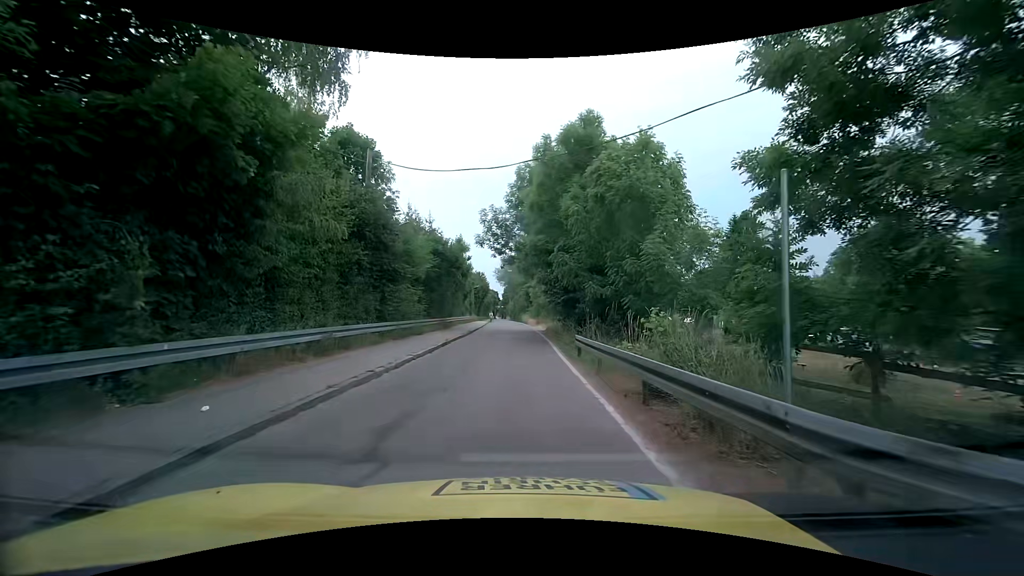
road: unclassified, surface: asphalt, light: Day
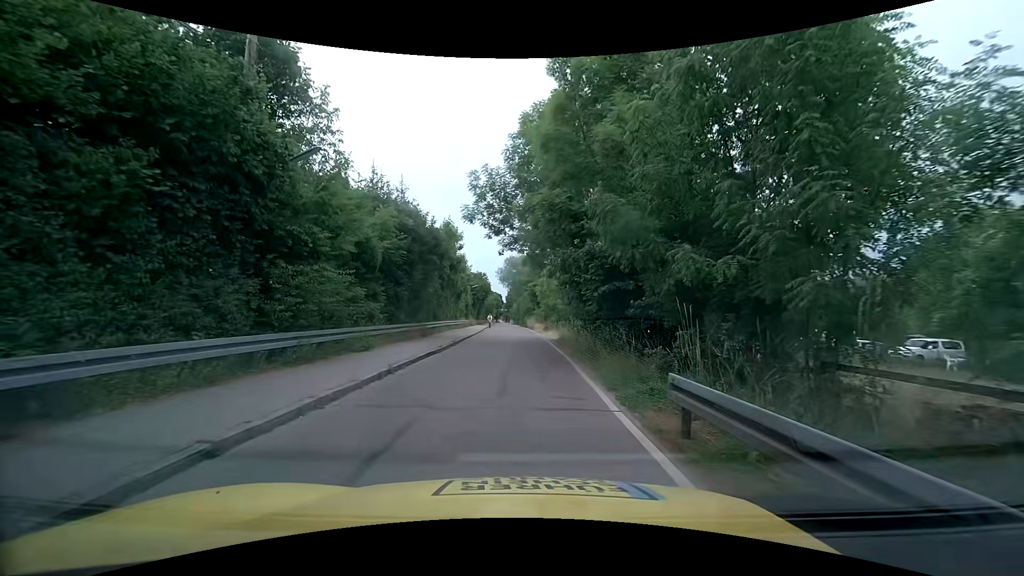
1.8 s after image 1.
(-0.2, +9.7) m; -2°
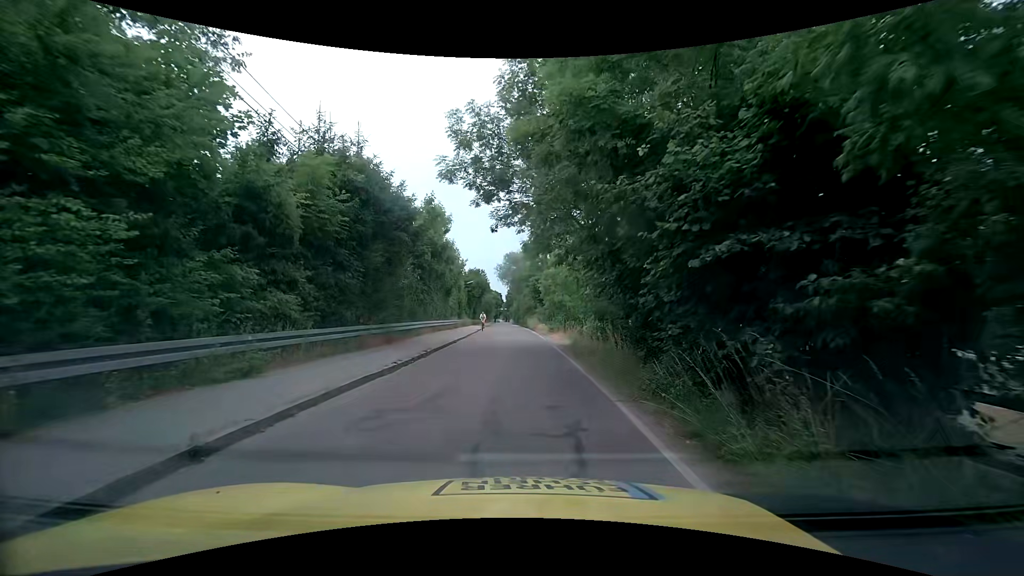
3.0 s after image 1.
(0.0, +7.1) m; +1°
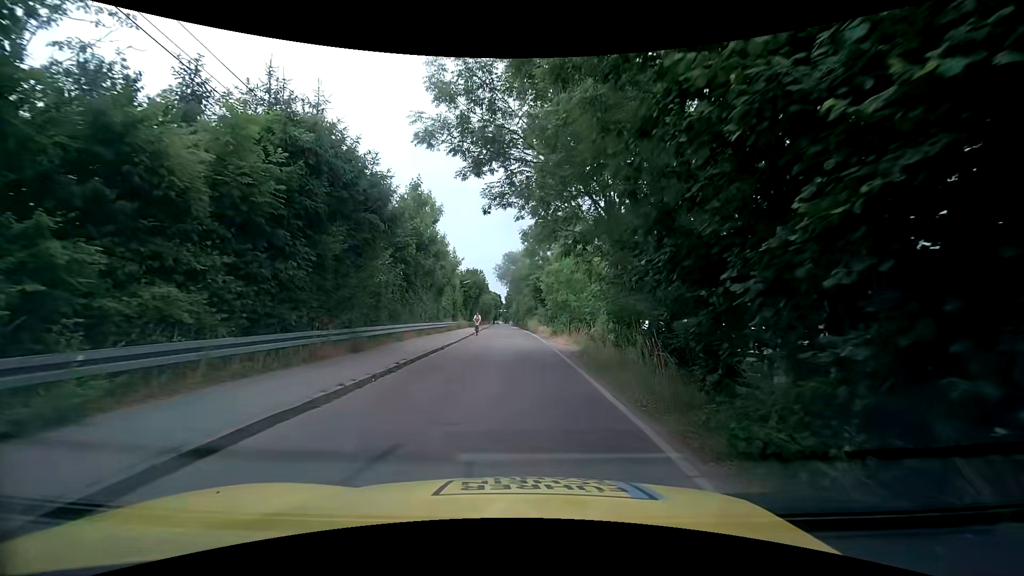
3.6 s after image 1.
(0.0, +3.7) m; 0°
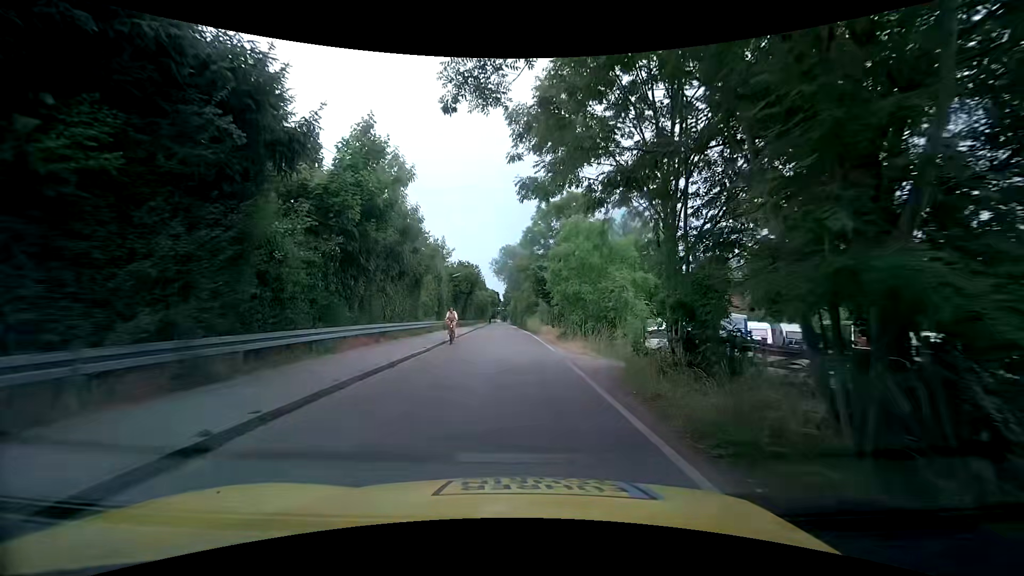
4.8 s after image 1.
(0.0, +7.9) m; -1°
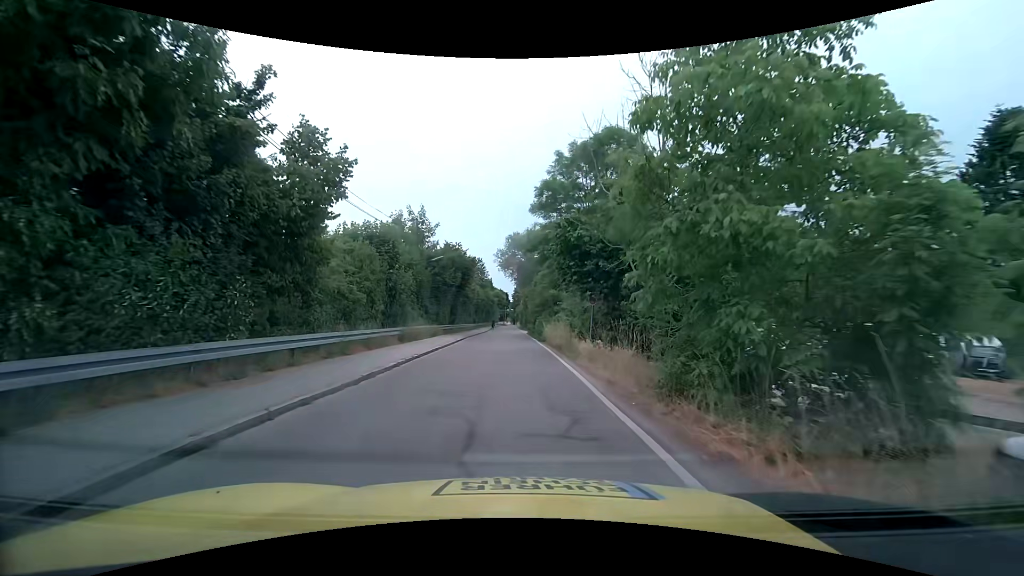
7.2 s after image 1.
(+0.1, +17.3) m; 0°
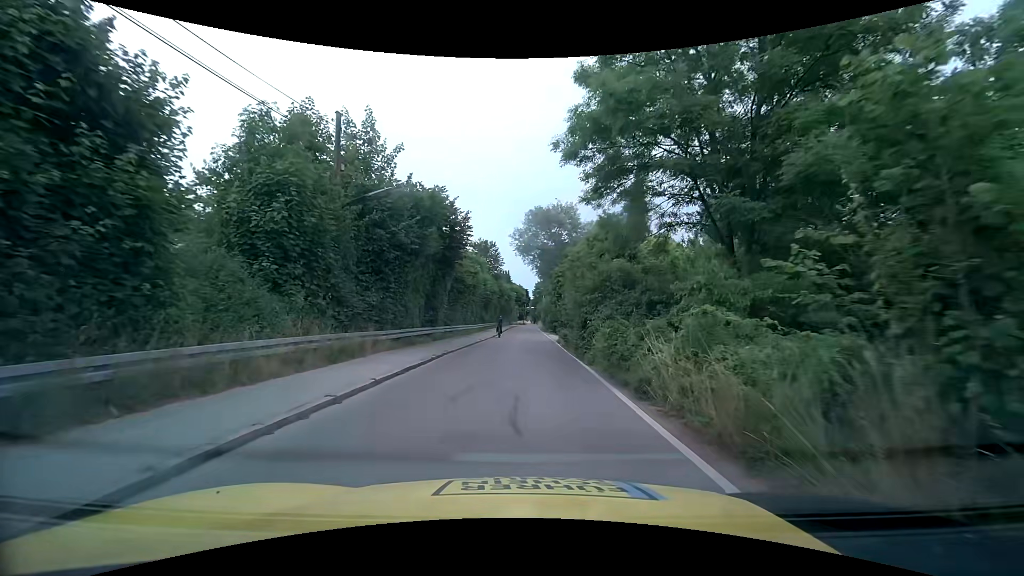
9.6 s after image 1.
(-0.6, +18.9) m; -4°
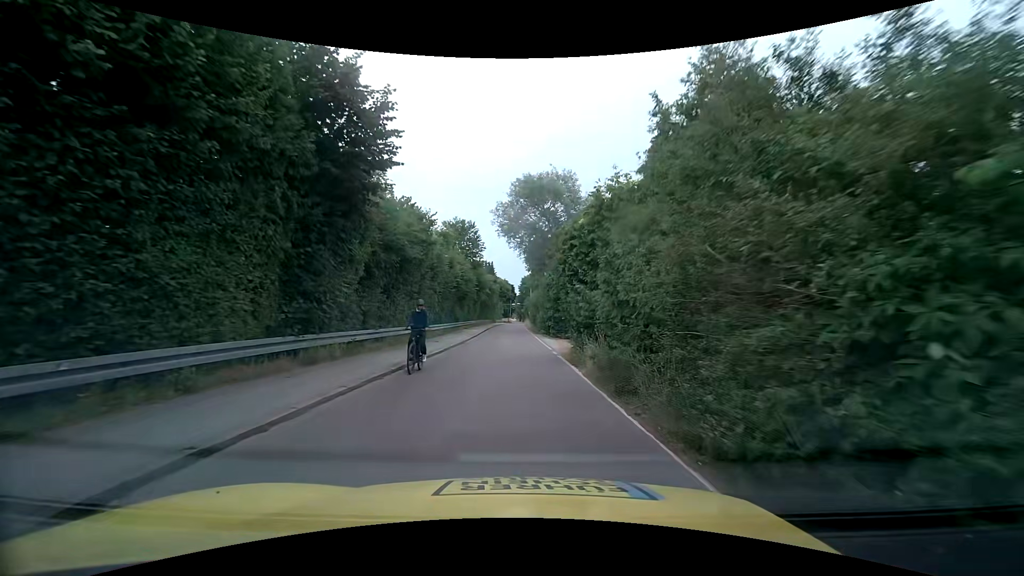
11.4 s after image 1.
(+0.3, +13.8) m; +2°
(0, +10) (0, +20) (0, +30) (0, +40) (0, +50) (0, +60) (0, +70) (0, +80) (0, +90) (0, +100) m
